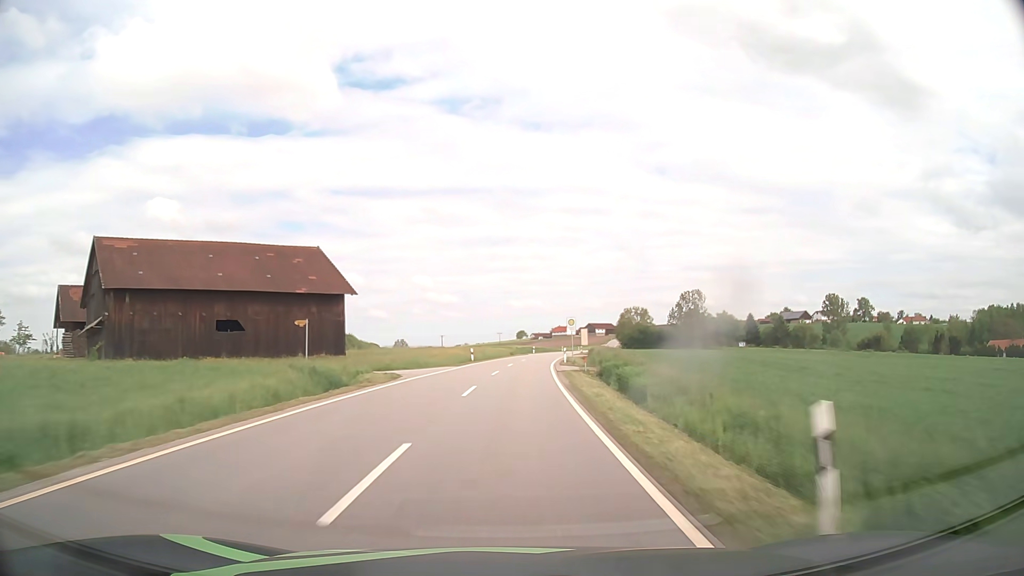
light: Day
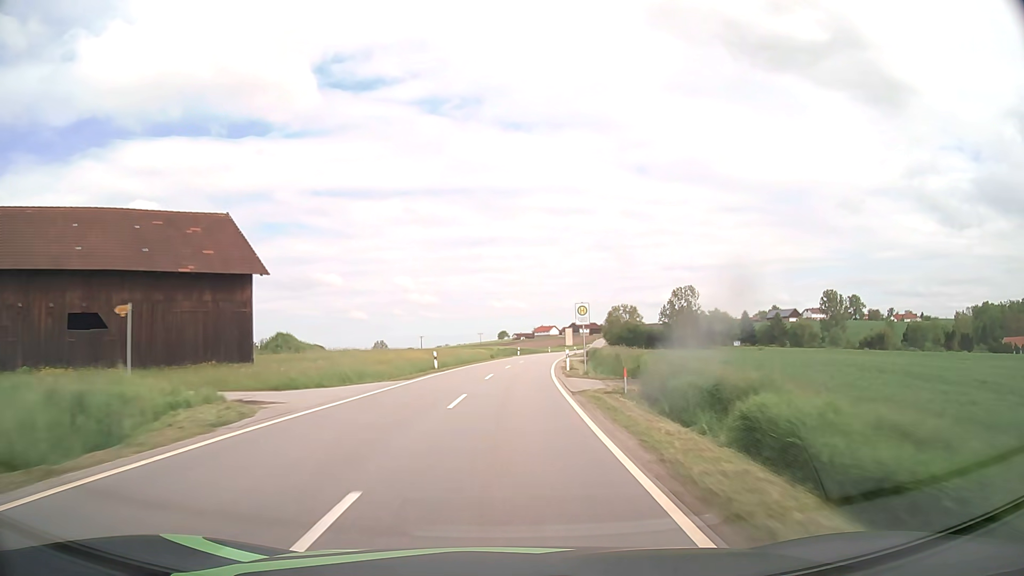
(+0.2, +15.1) m; +1°
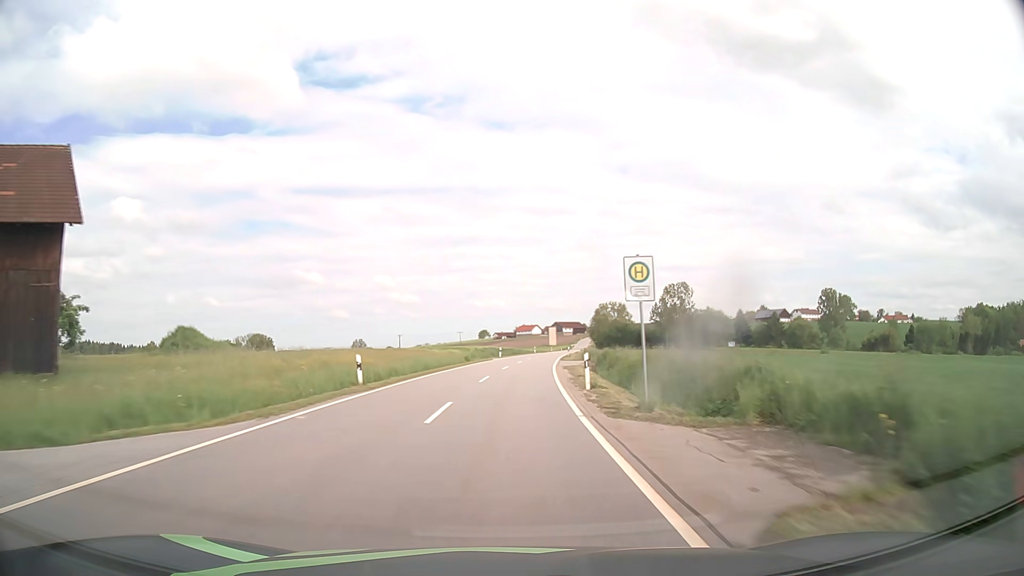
(+0.3, +15.1) m; +2°
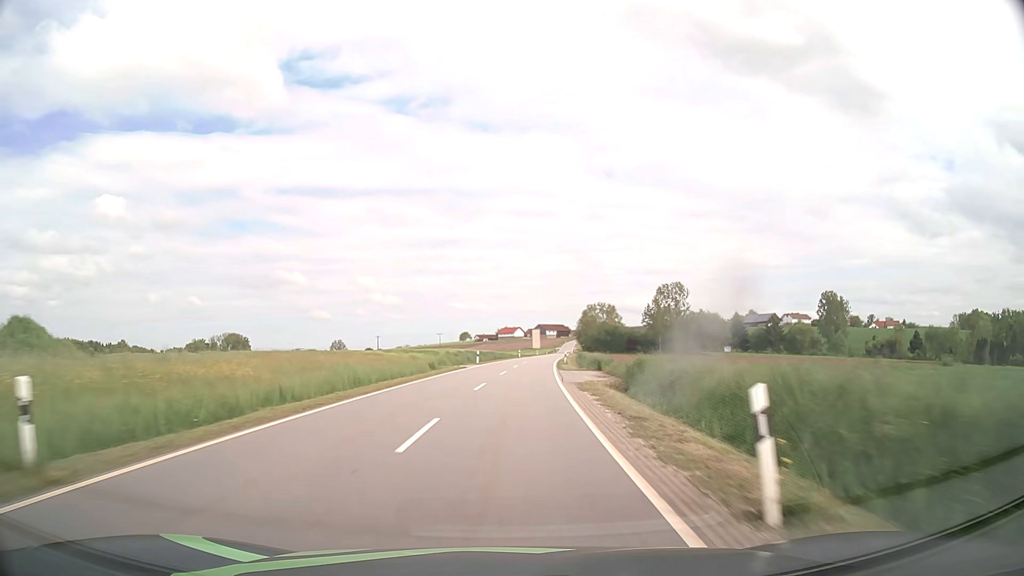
(+0.2, +15.1) m; +2°
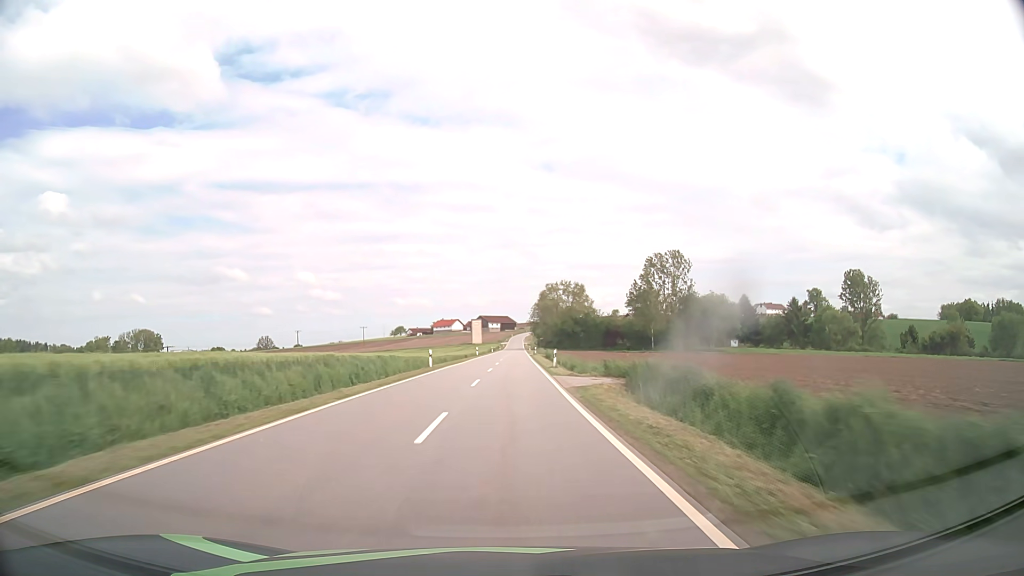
(+3.0, +60.2) m; +5°
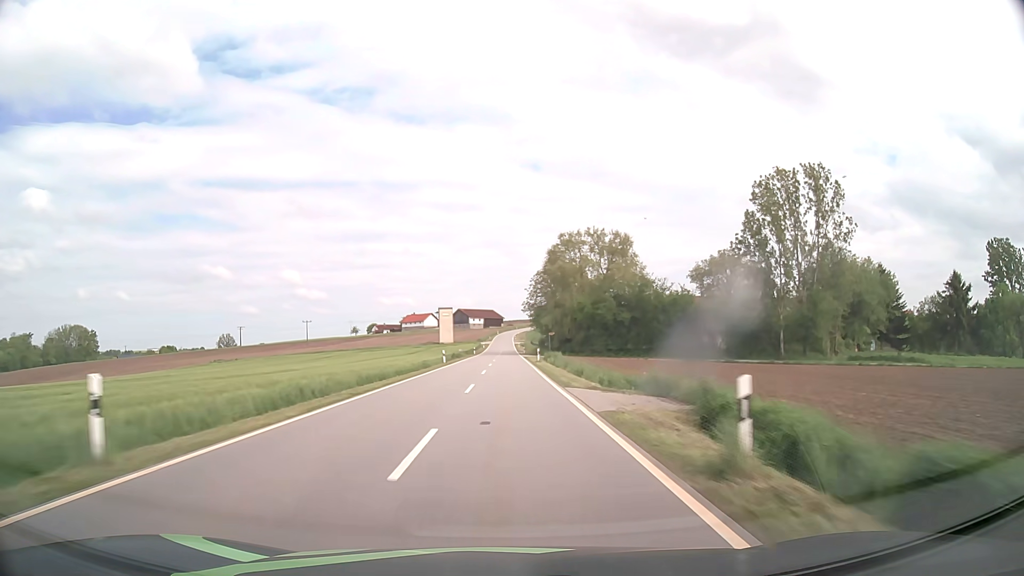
(+1.1, +75.6) m; +1°
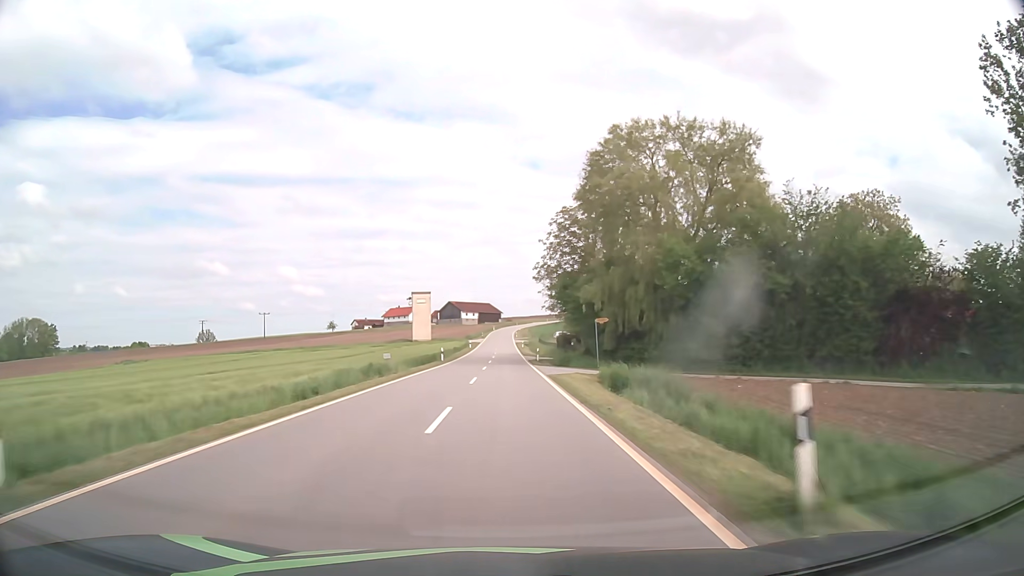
(+0.1, +45.5) m; 0°
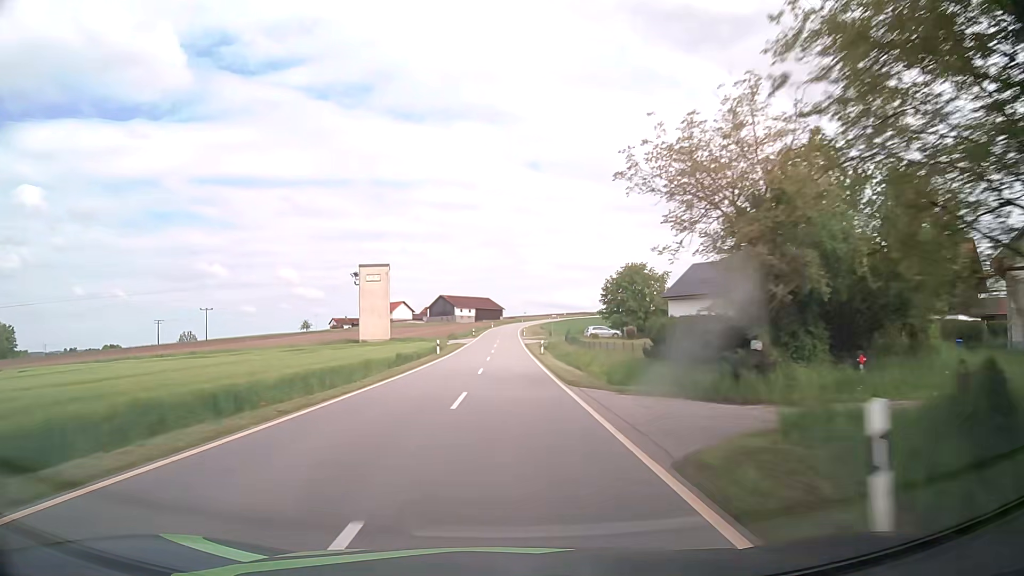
(-0.1, +45.6) m; 0°
(0, +10) (0, +20) (0, +30) (0, +40) (0, +50) (0, +60) (0, +70) (0, +80) (0, +90) (0, +100) m
